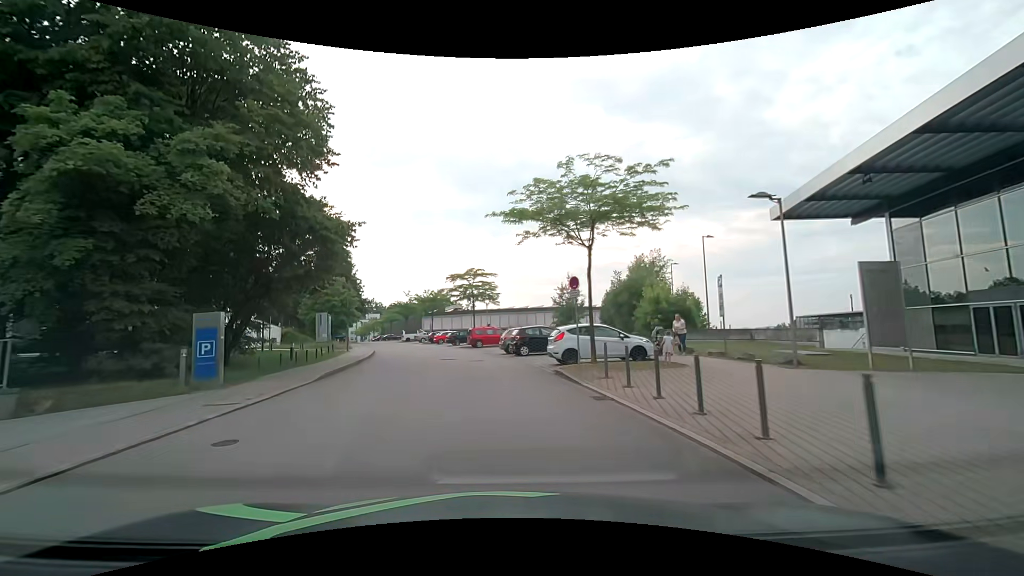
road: residential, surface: asphalt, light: Day
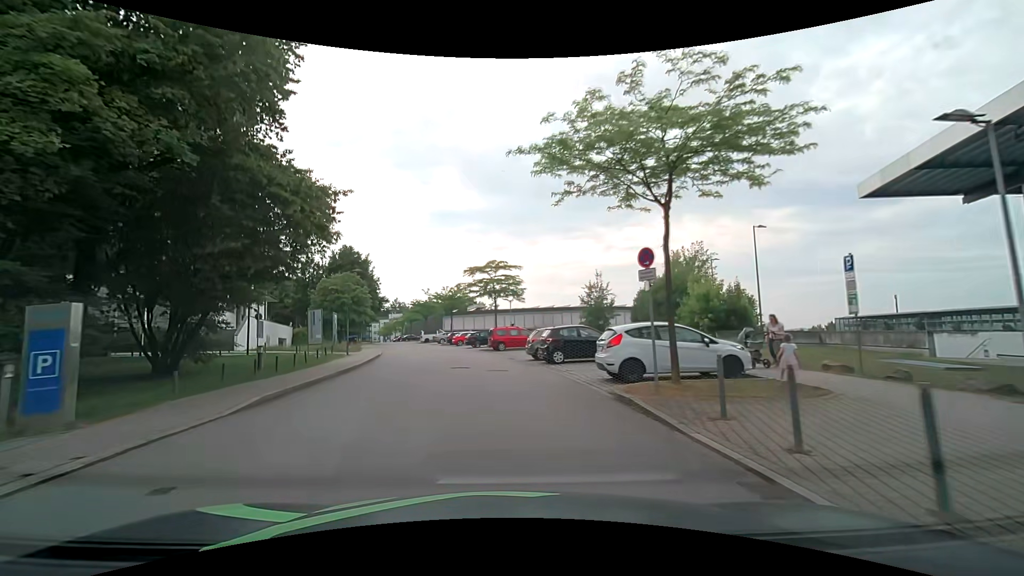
(-0.1, +5.5) m; -3°
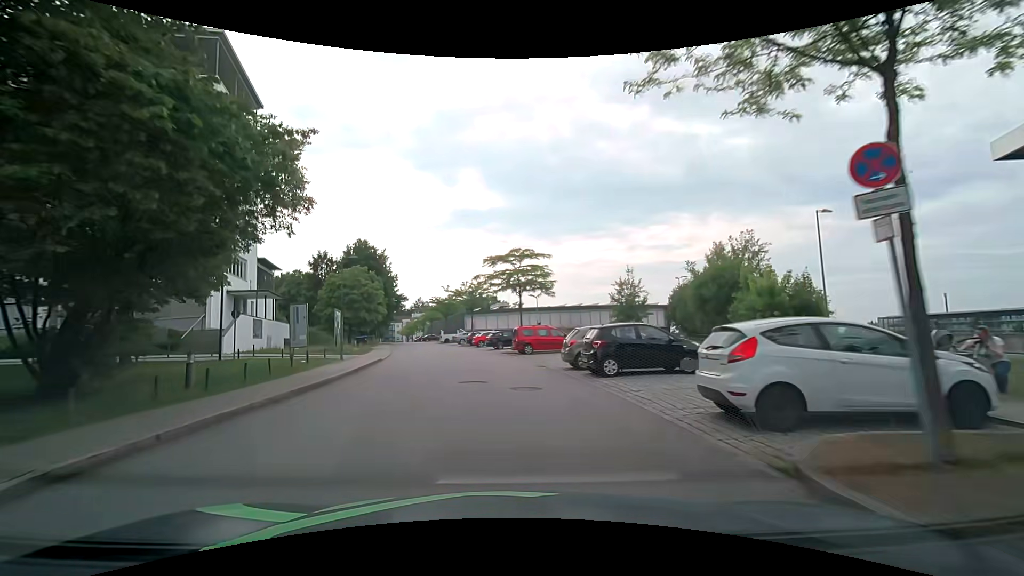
(-0.1, +5.6) m; -2°
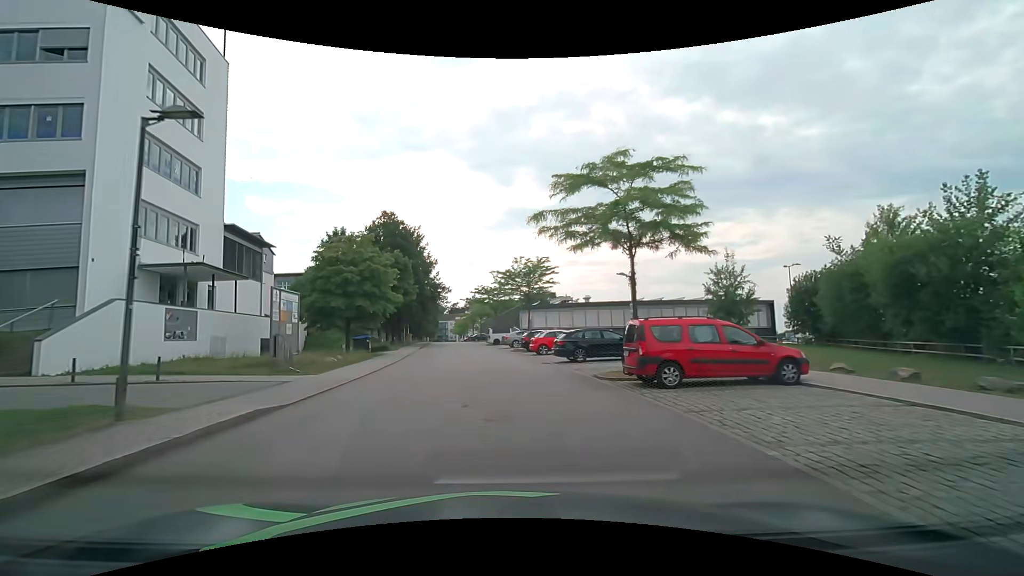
(-1.3, +17.2) m; -7°
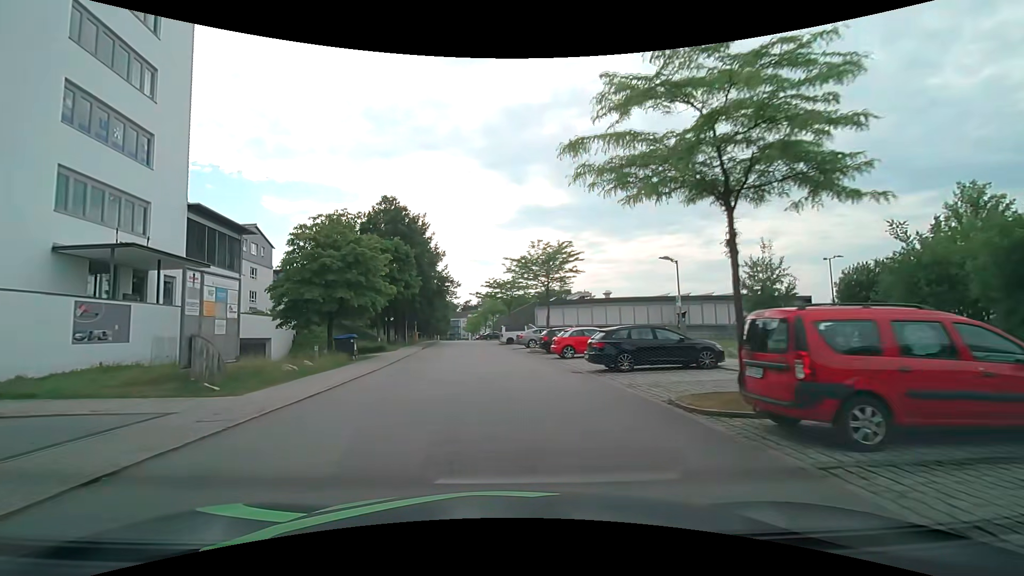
(-0.1, +5.9) m; -2°
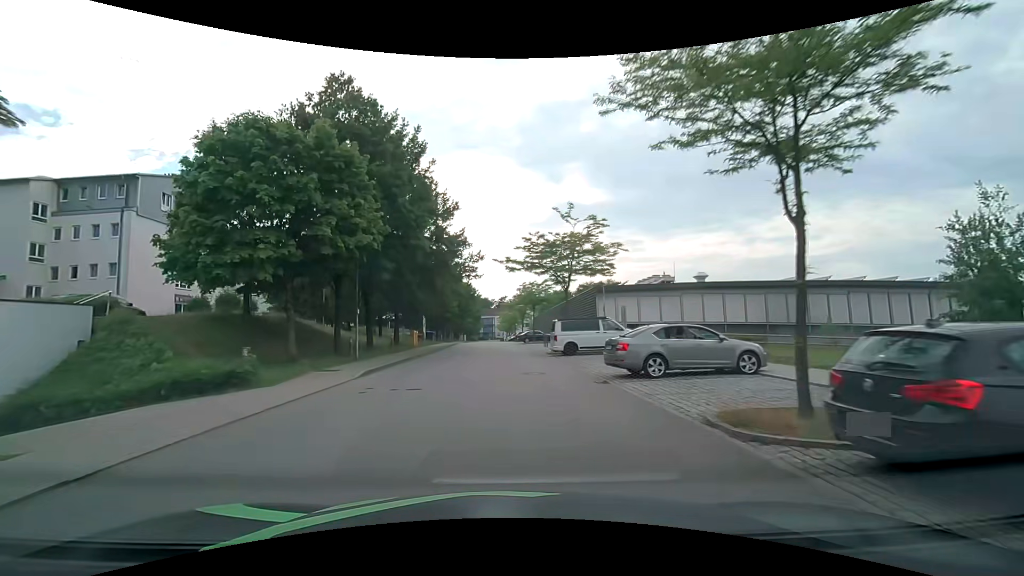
(-0.9, +24.3) m; -4°
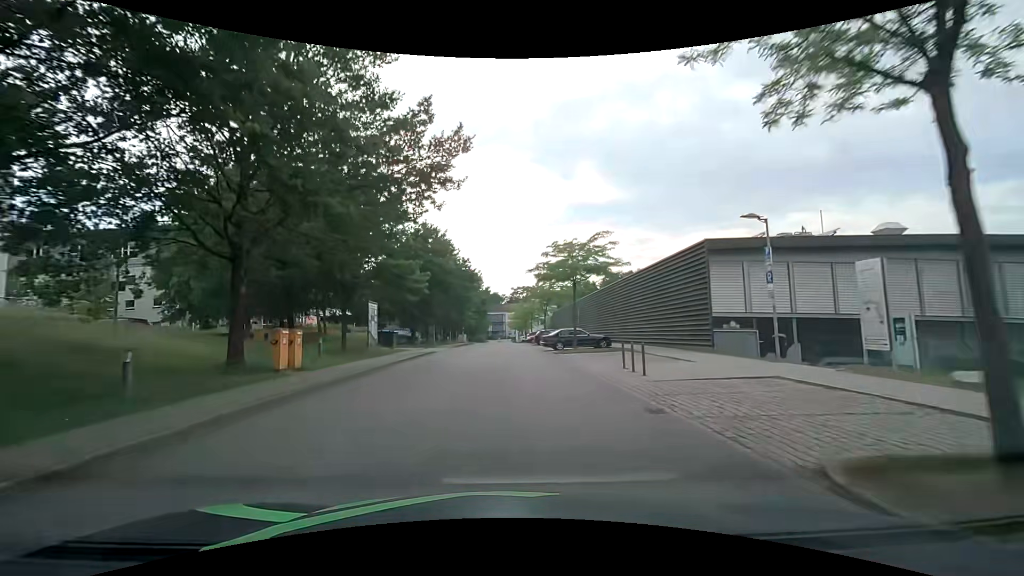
(-0.2, +25.6) m; -1°
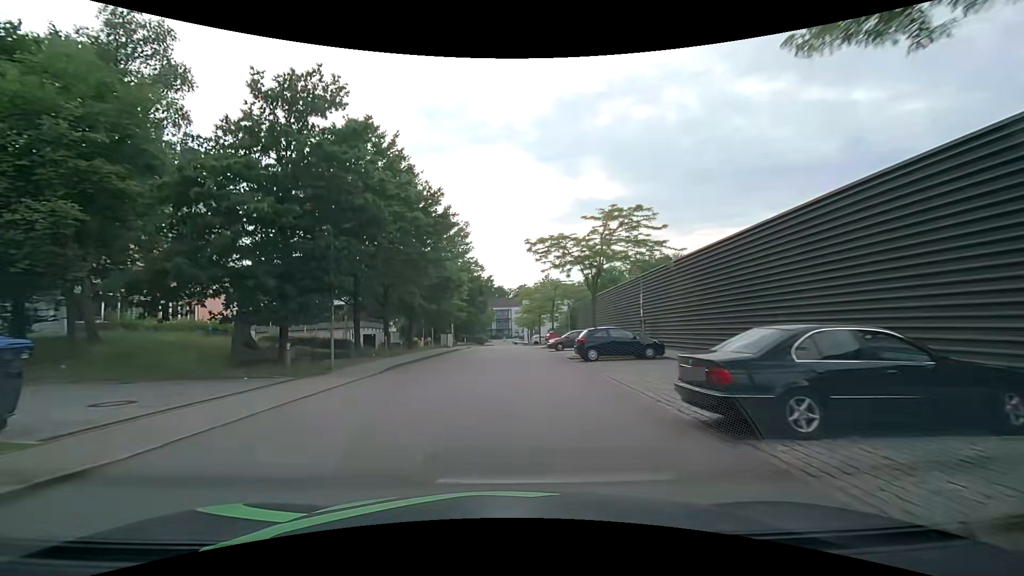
(-0.3, +26.6) m; -1°
(0, +10) (0, +20) (0, +30) (0, +40) (+1, +50) (+1, +60) (+1, +70) (+1, +80) (+1, +90) (+2, +100) m
